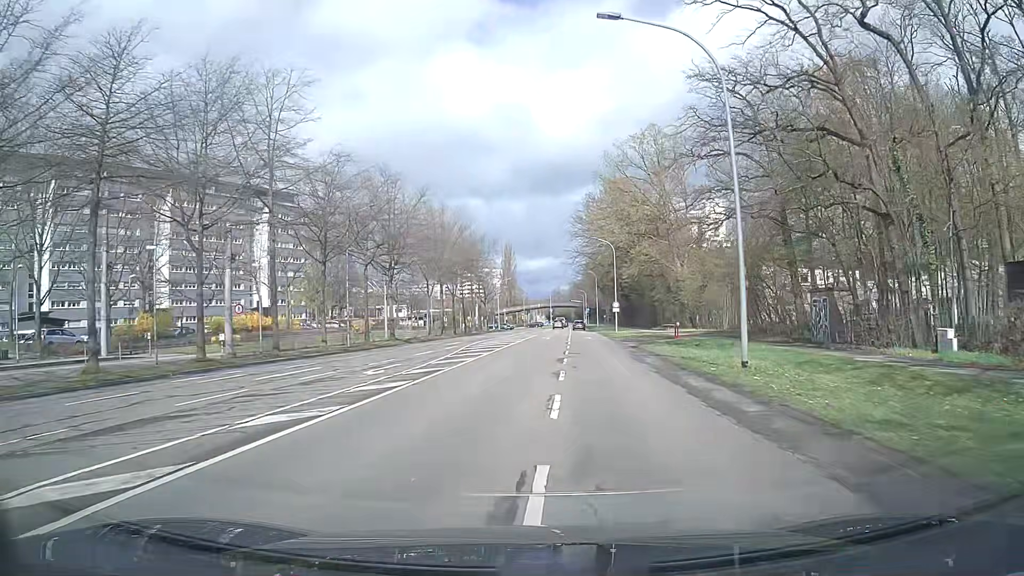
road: secondary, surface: asphalt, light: Day
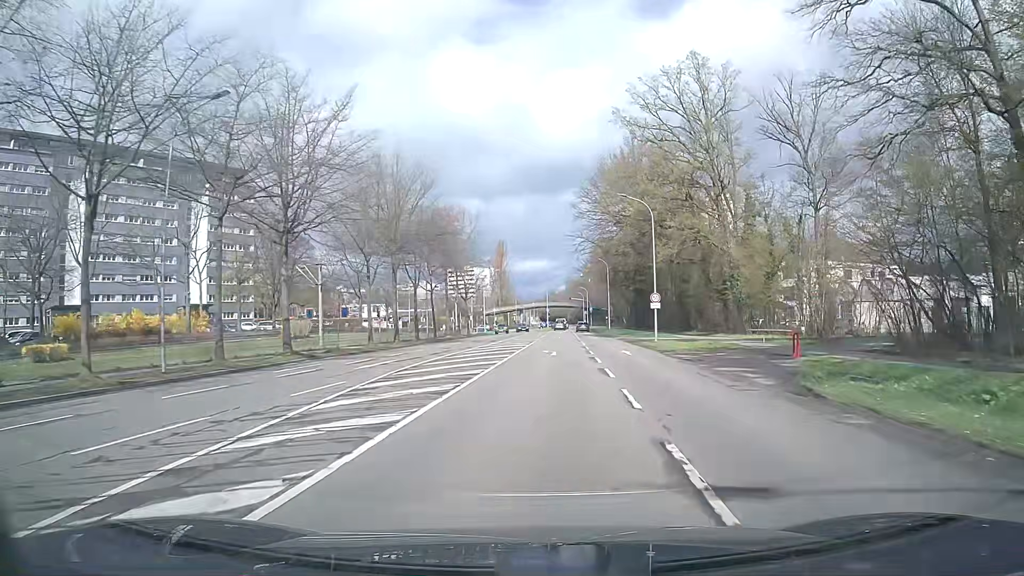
(+0.2, +22.9) m; +1°
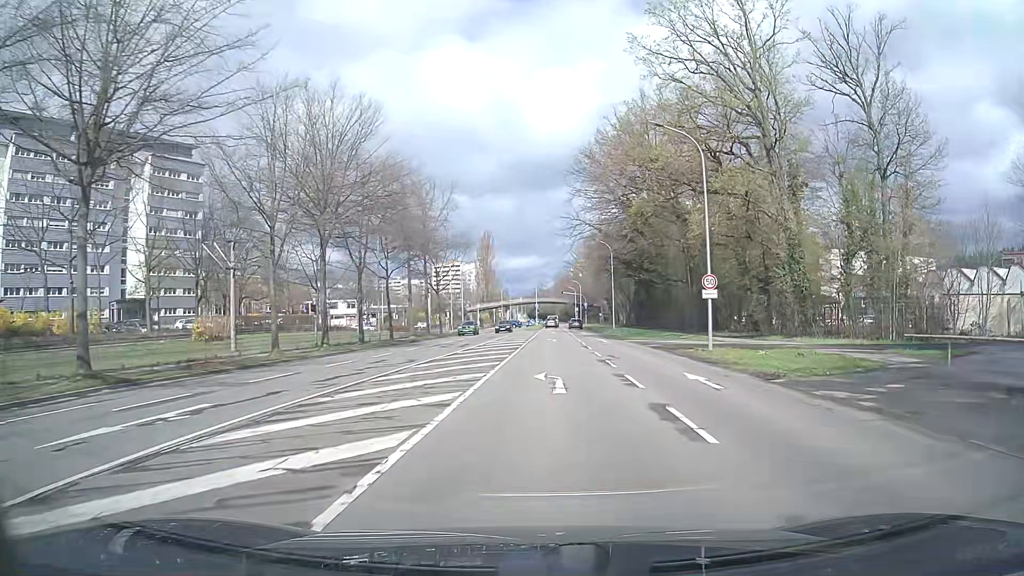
(+0.1, +15.3) m; +1°
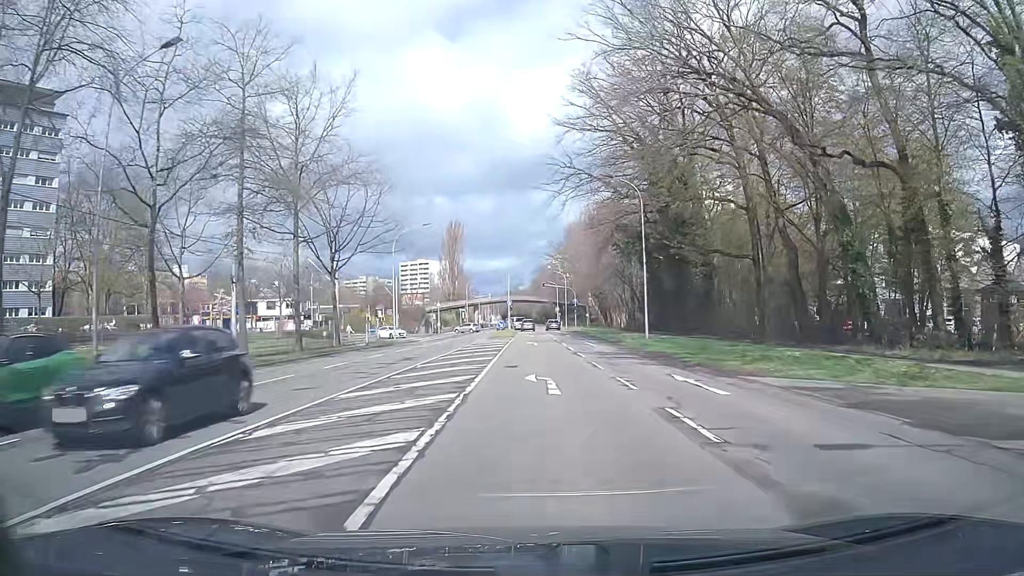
(+0.6, +30.0) m; +2°
(0, +10) (0, +20) (0, +30) (0, +40) (0, +50) (0, +60) (0, +70) (0, +80) (-1, +90) (-5, +99) m
